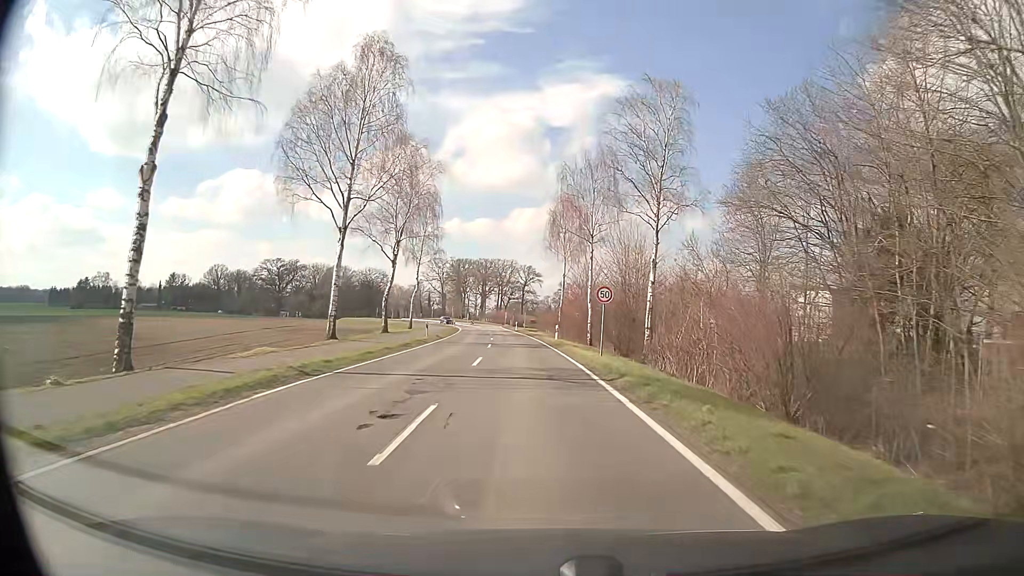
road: secondary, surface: asphalt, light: Day
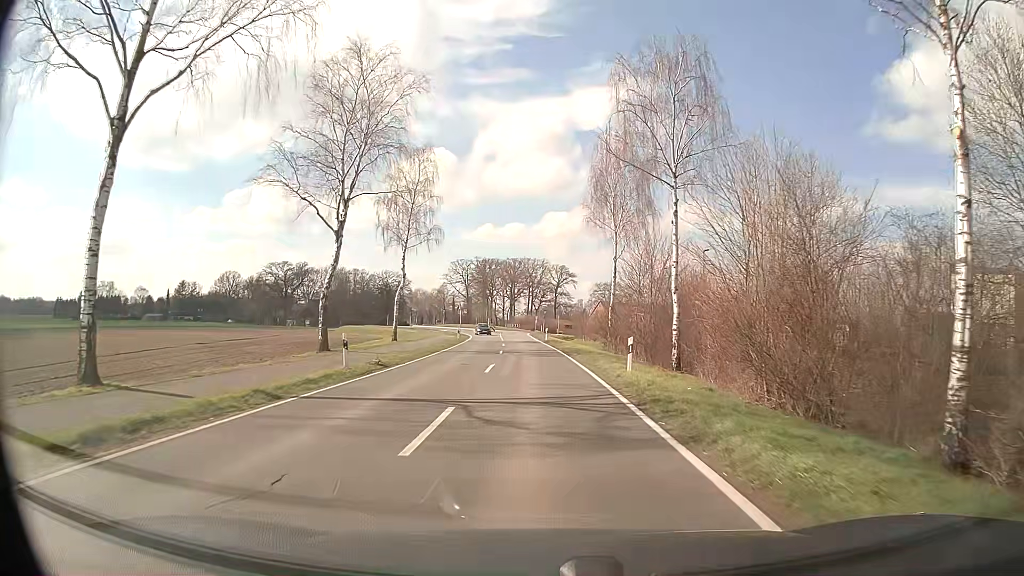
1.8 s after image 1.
(-0.5, +23.0) m; -2°
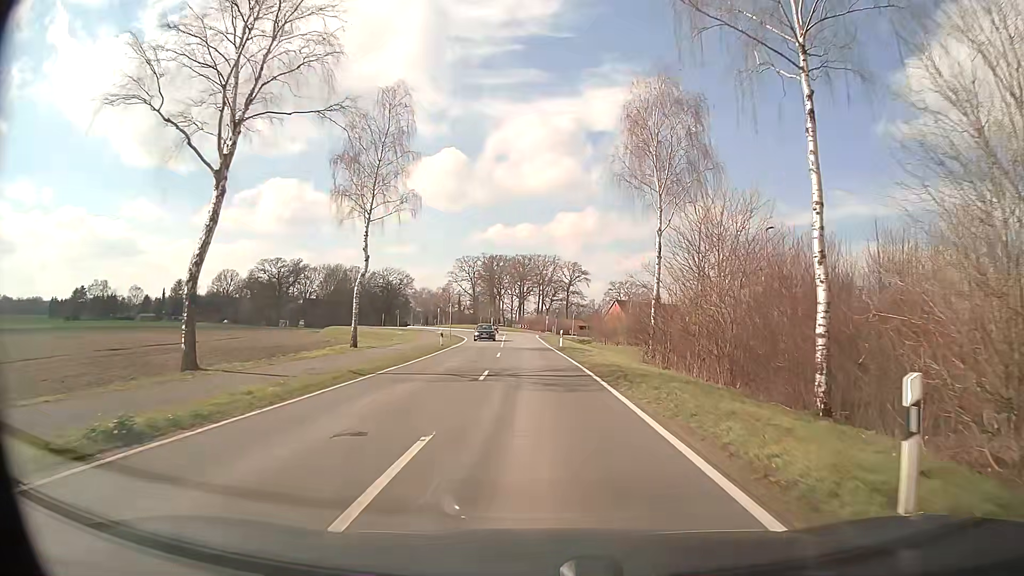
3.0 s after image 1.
(-0.2, +14.6) m; -2°
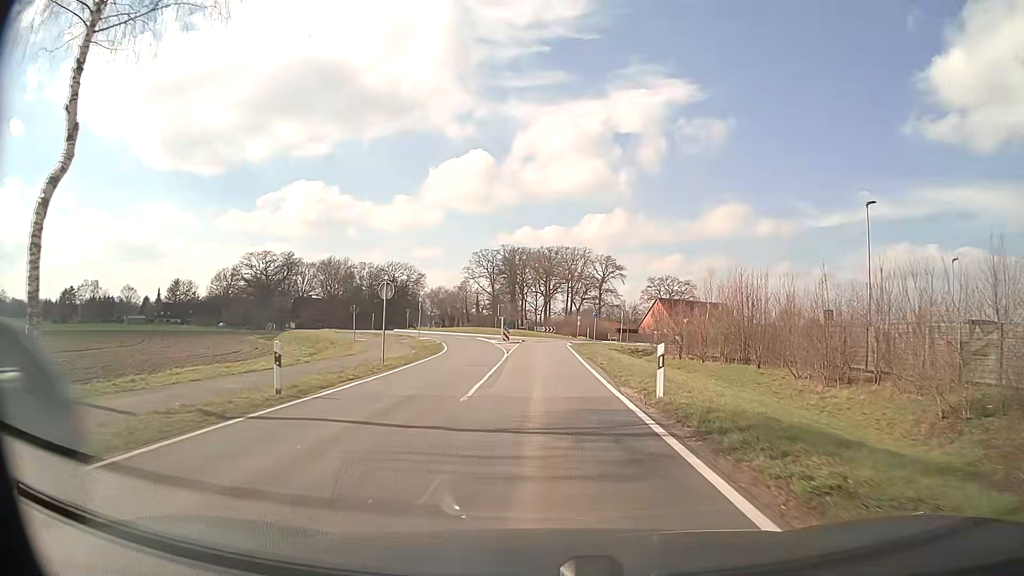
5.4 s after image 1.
(-0.3, +28.4) m; -2°
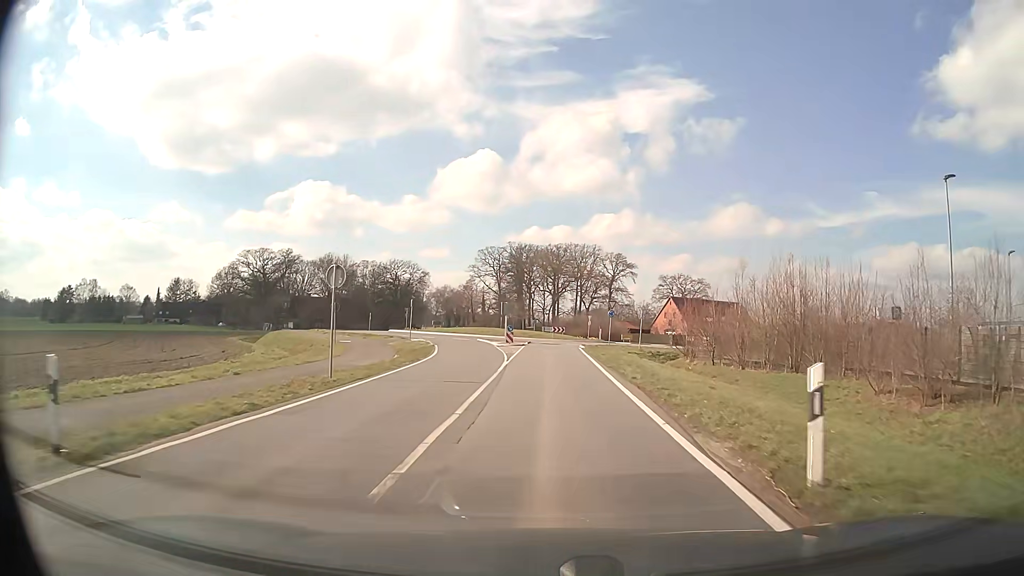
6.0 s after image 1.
(-0.1, +6.9) m; -1°
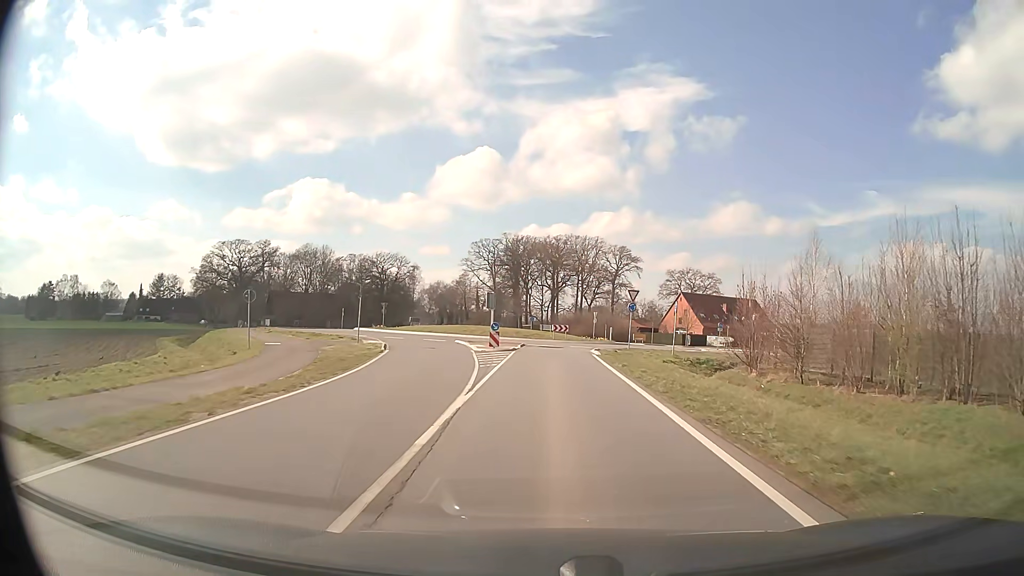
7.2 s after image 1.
(0.0, +13.7) m; 0°
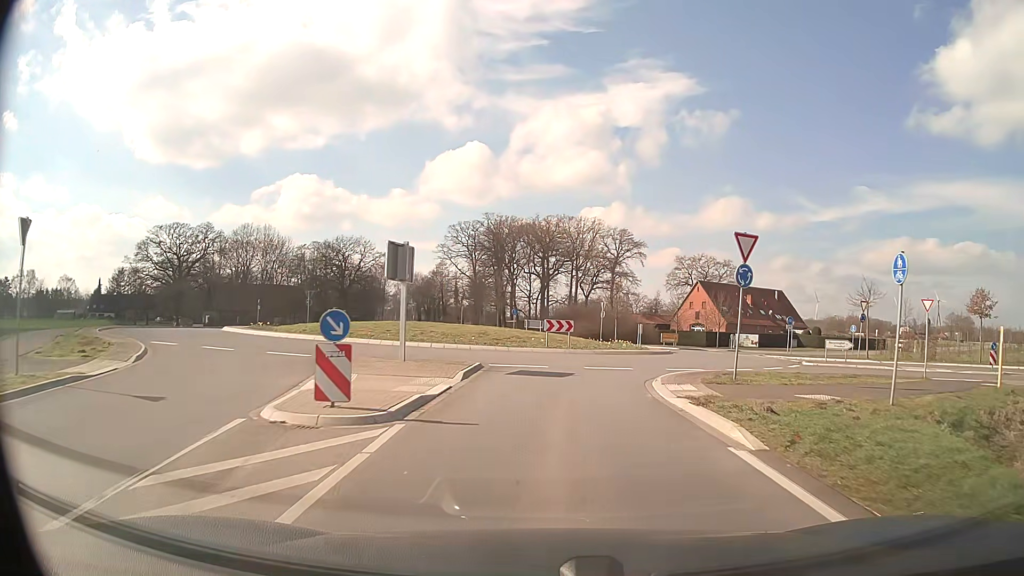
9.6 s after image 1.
(+0.2, +24.9) m; +1°
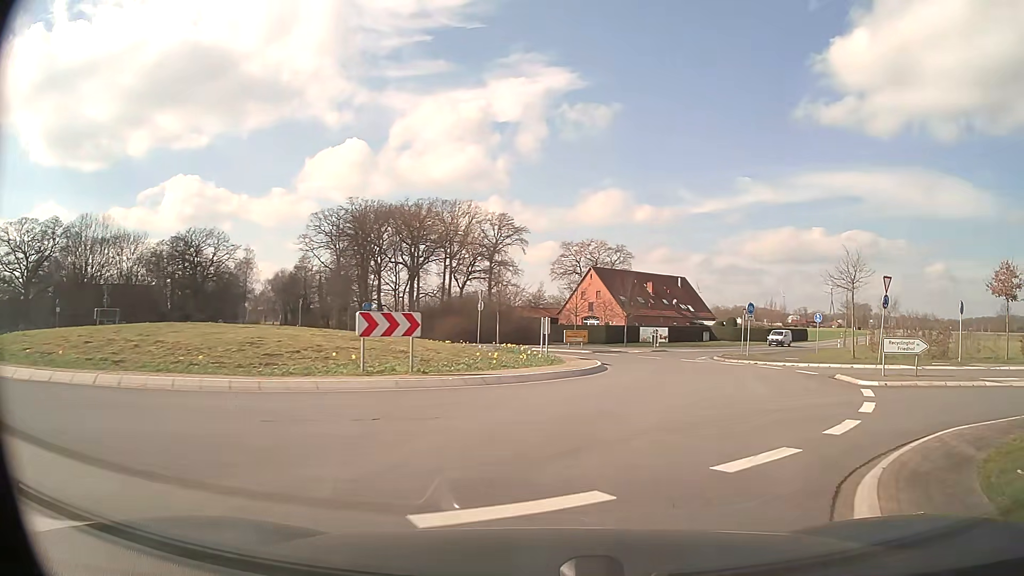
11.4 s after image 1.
(+1.0, +16.0) m; +11°
